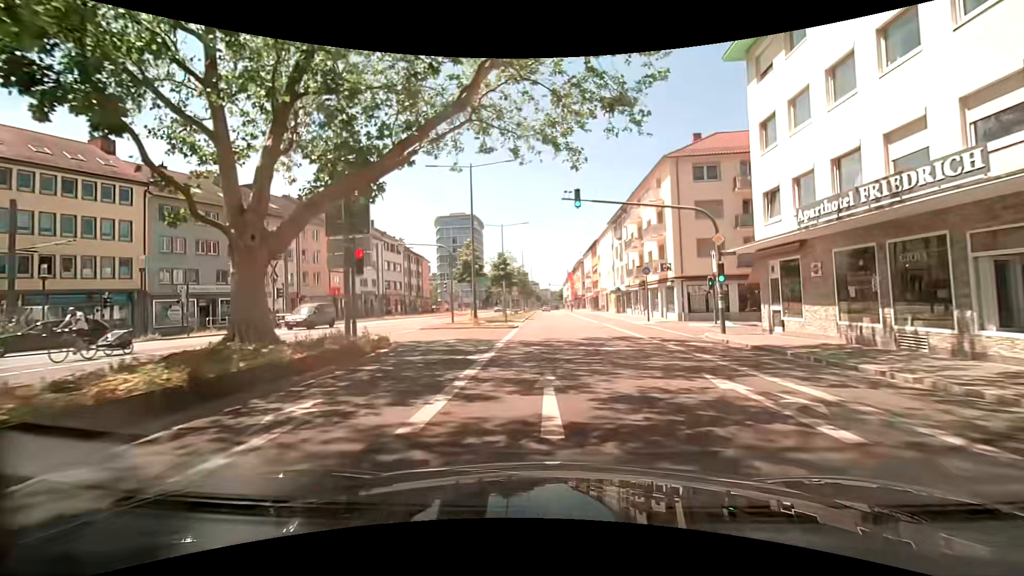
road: primary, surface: asphalt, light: Day
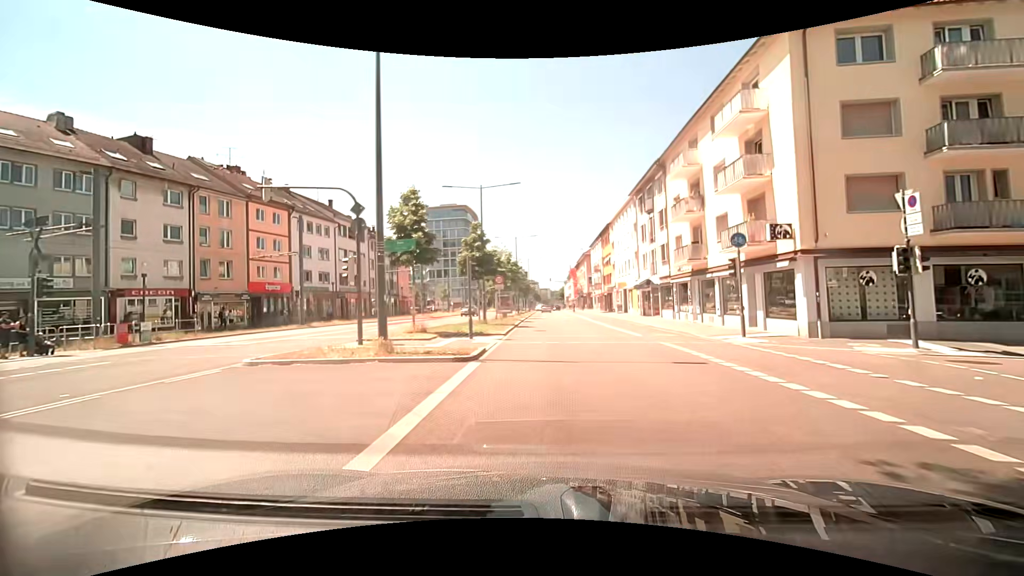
(-0.1, +17.4) m; 0°
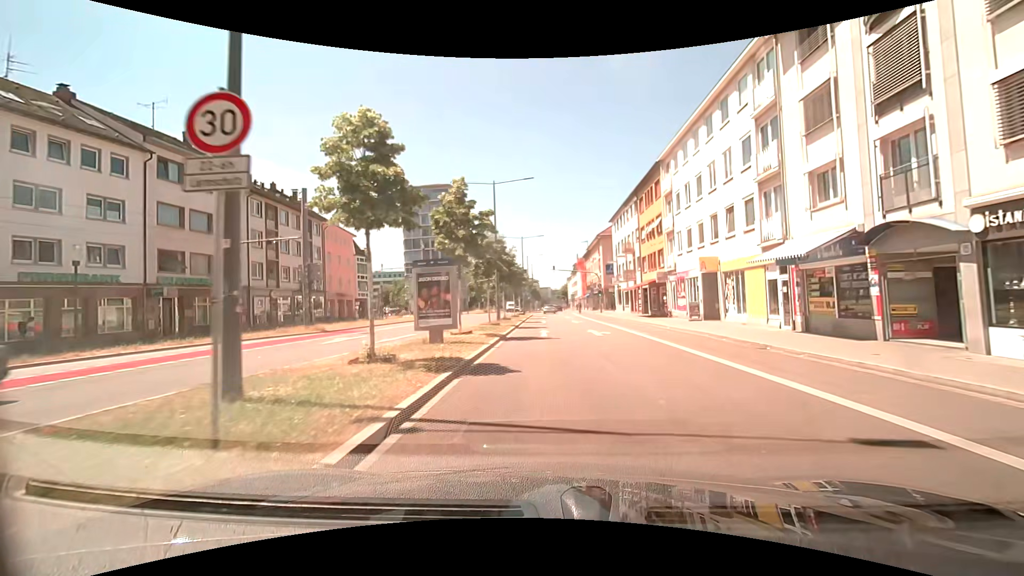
(-0.1, +29.2) m; -1°
